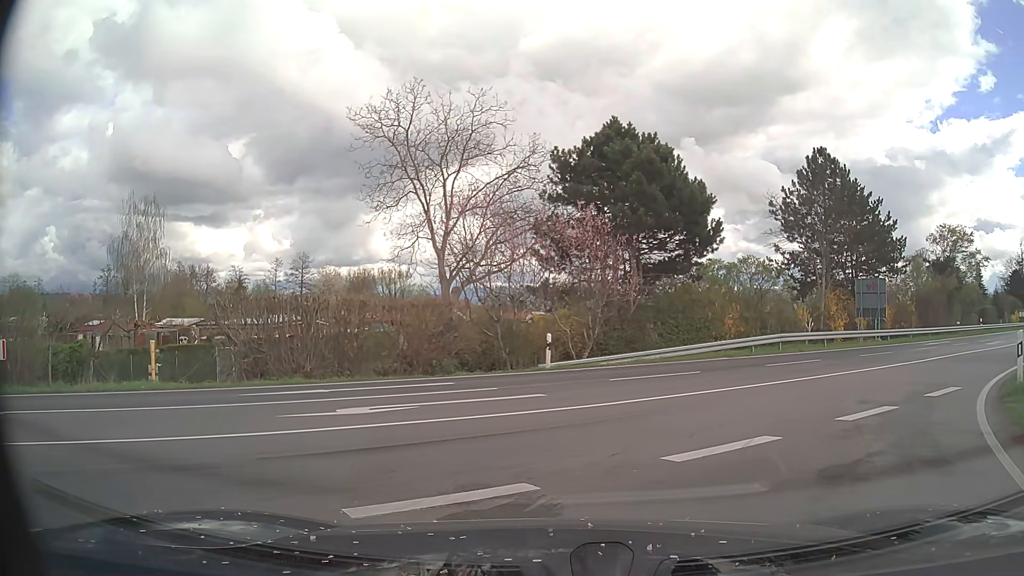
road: tertiary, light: Day
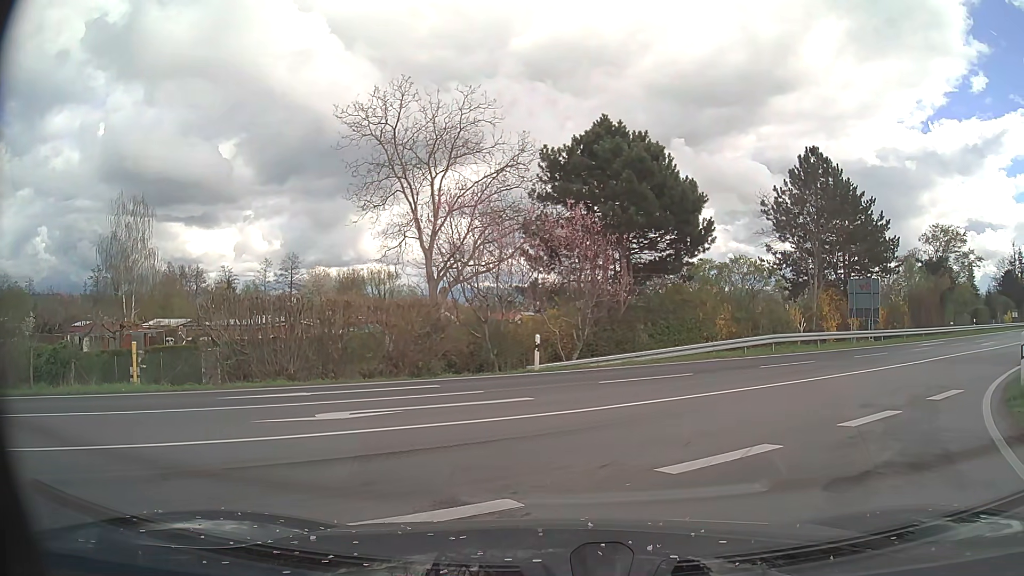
(0.0, +0.4) m; 0°
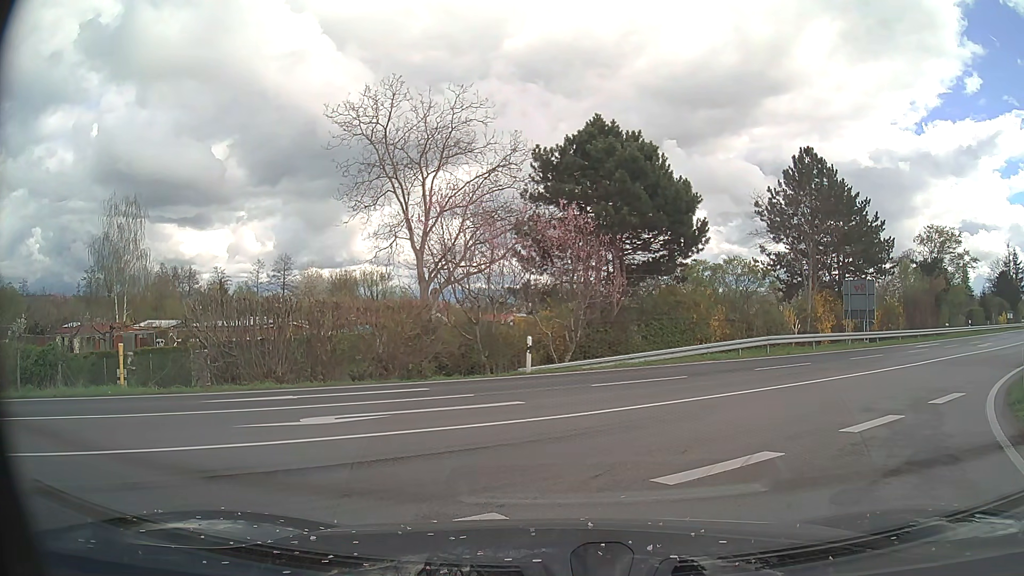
(0.0, +0.3) m; 0°
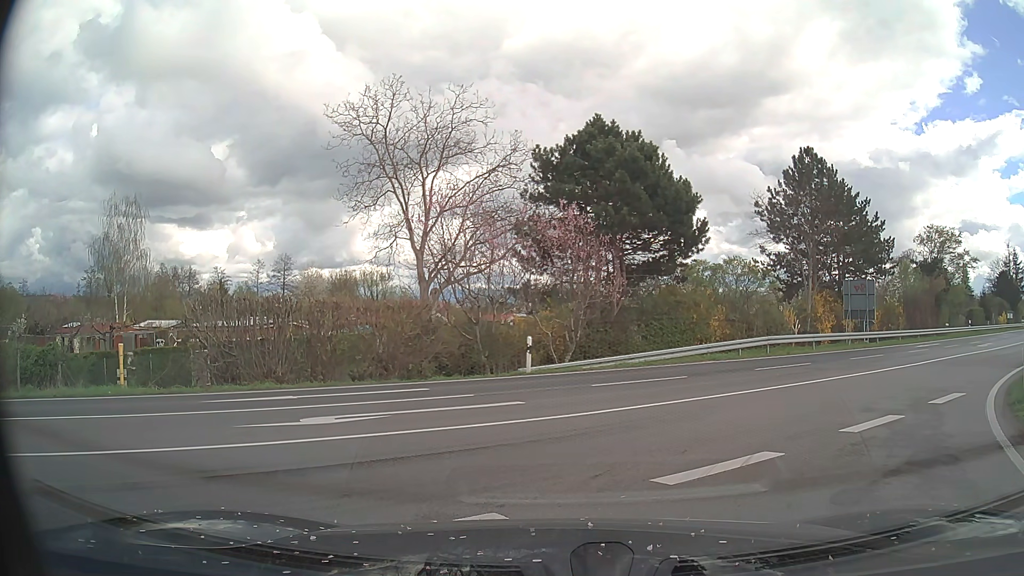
(0.0, 0.0) m; 0°
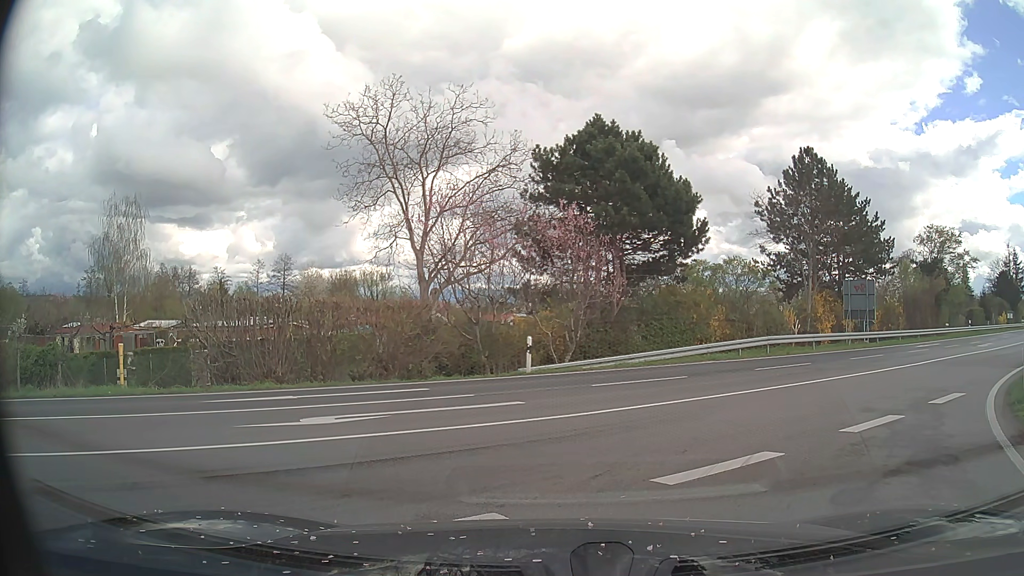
(0.0, 0.0) m; 0°
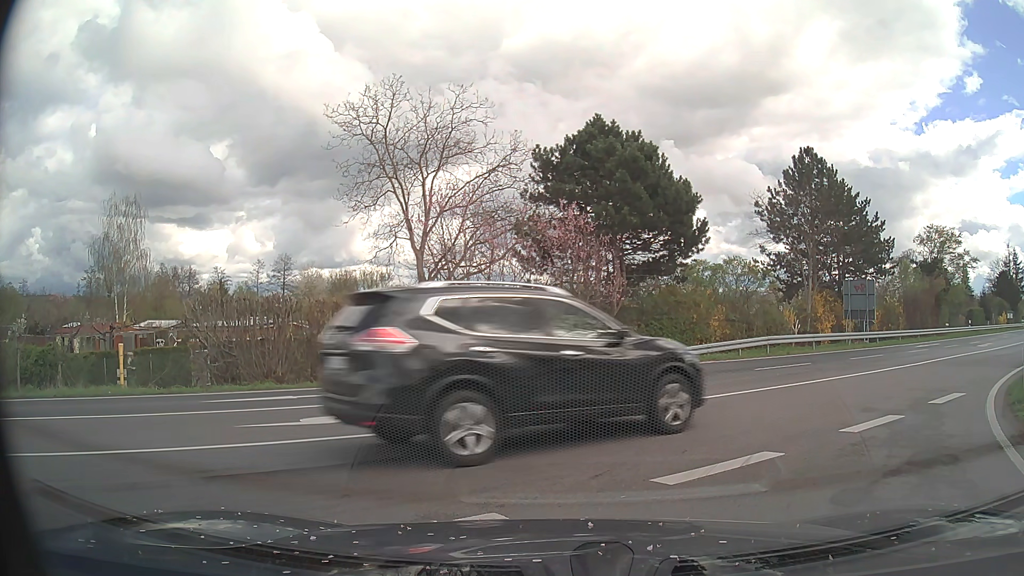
(0.0, 0.0) m; 0°
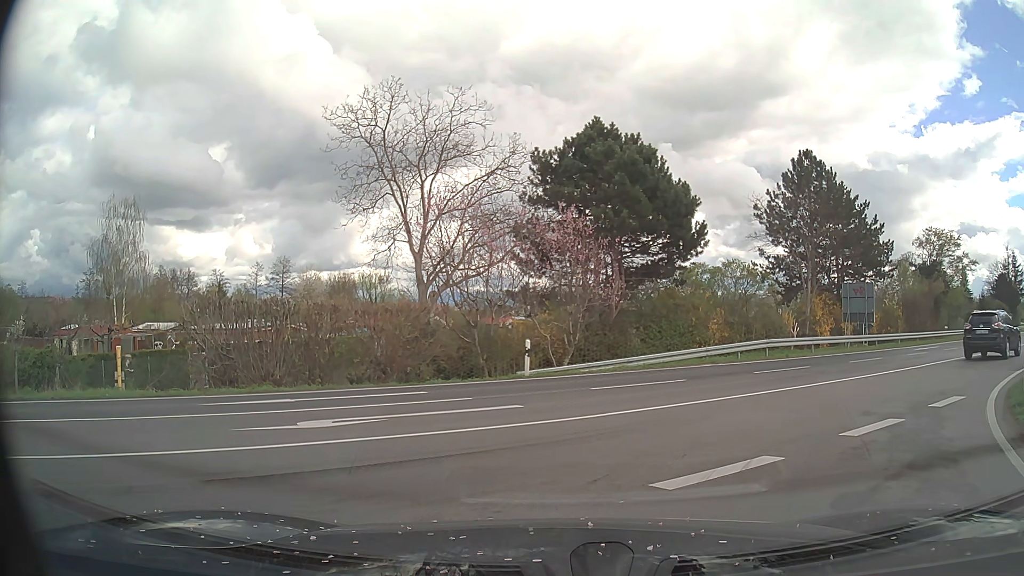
(0.0, 0.0) m; 0°
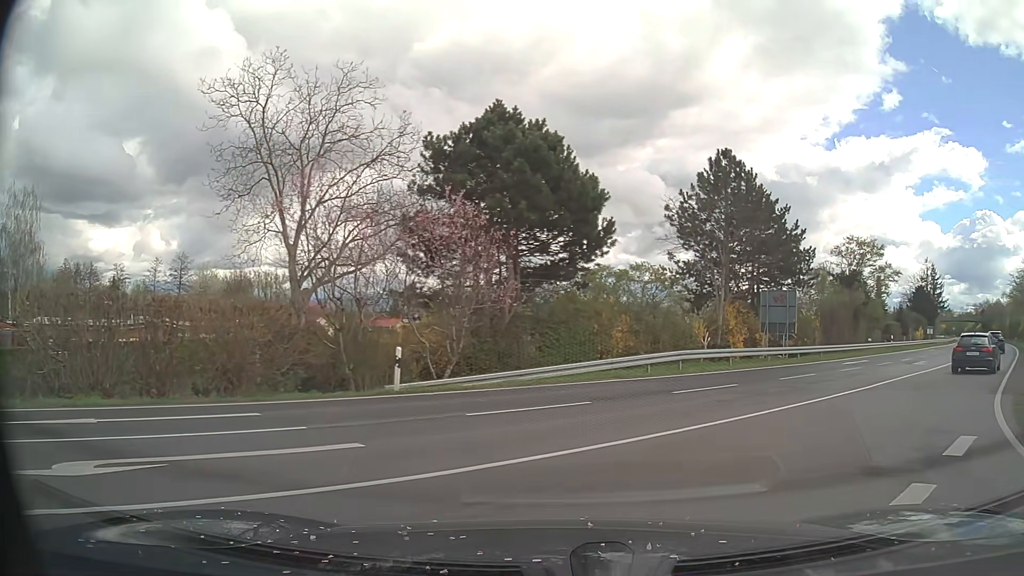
(+0.3, +3.8) m; +11°
(+3, +9) (+9, +17) (+16, +24) (+23, +32) (+30, +39) (+36, +47) (+42, +55) (+49, +62) (+55, +70) (+61, +78) m
